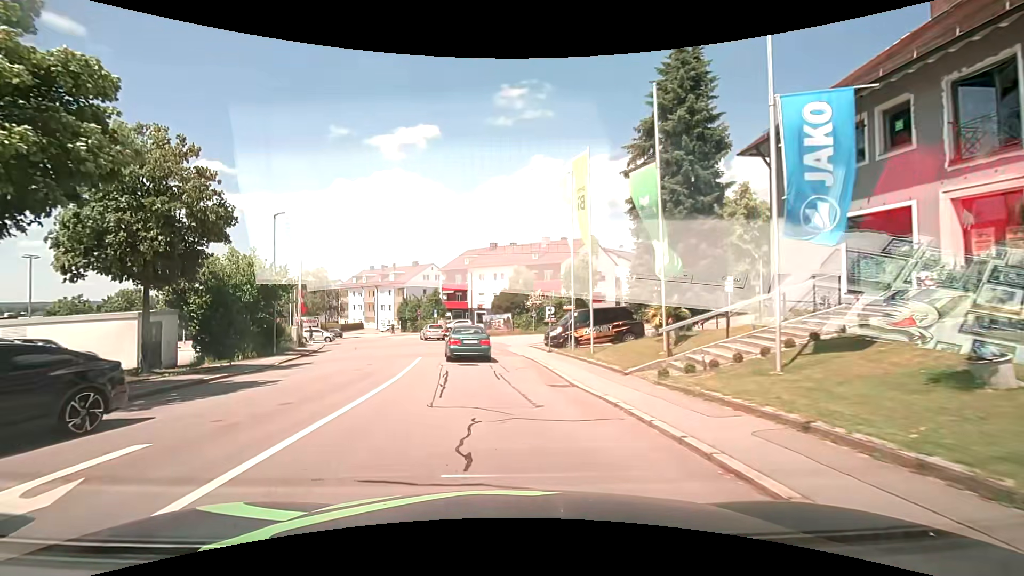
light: Day
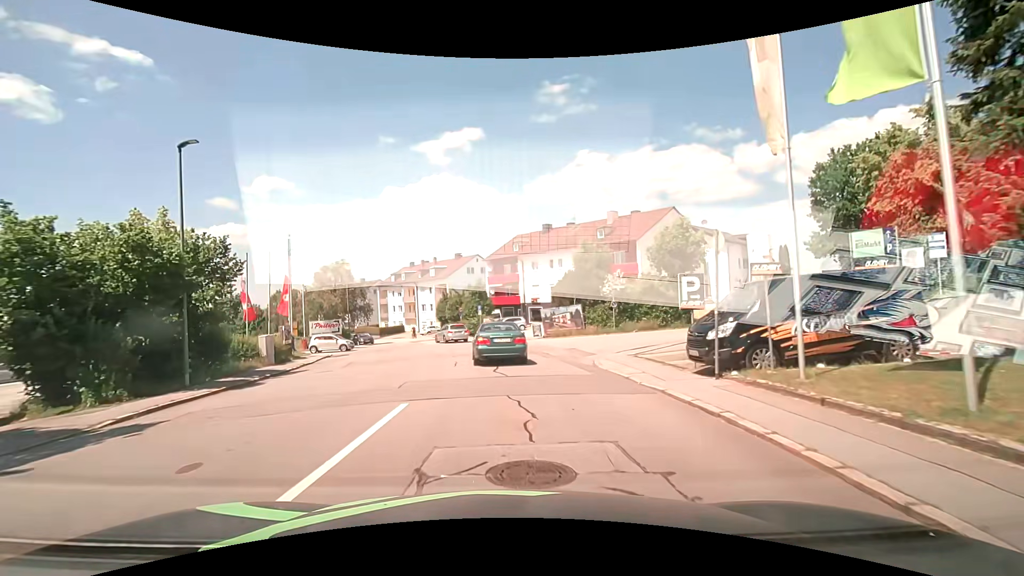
(-1.0, +13.2) m; -6°
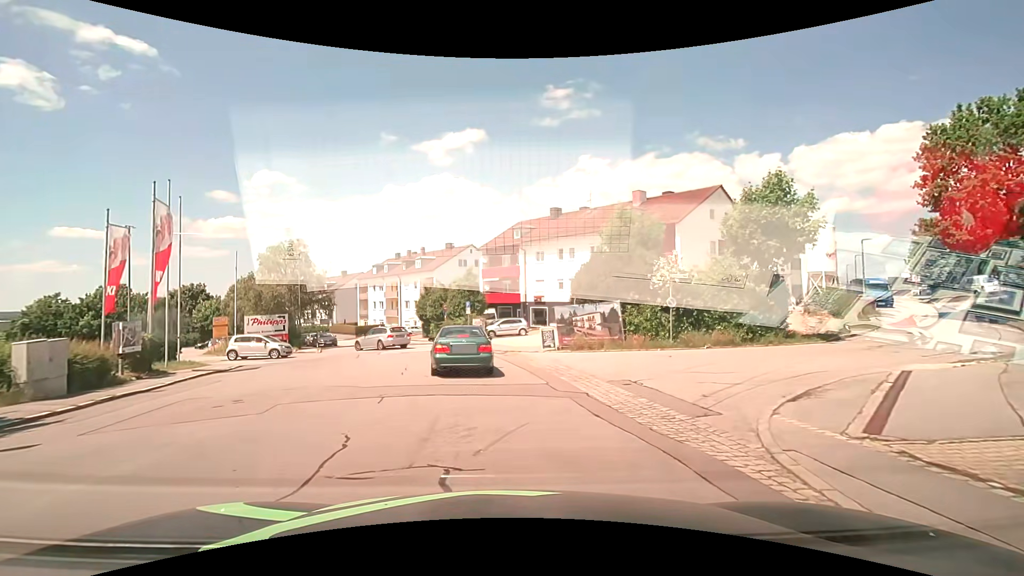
(-0.1, +11.4) m; -1°
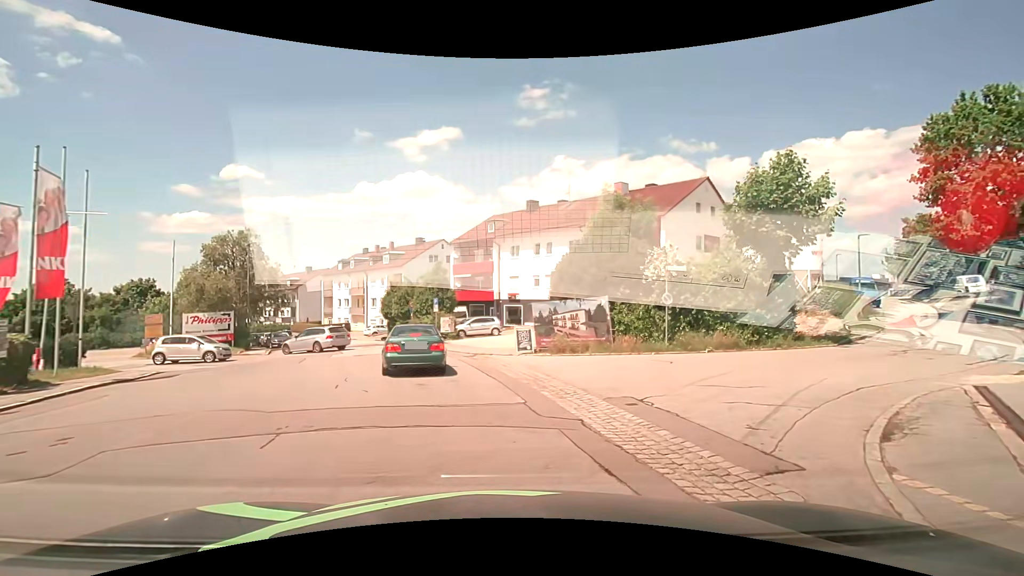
(+0.1, +3.0) m; +3°
